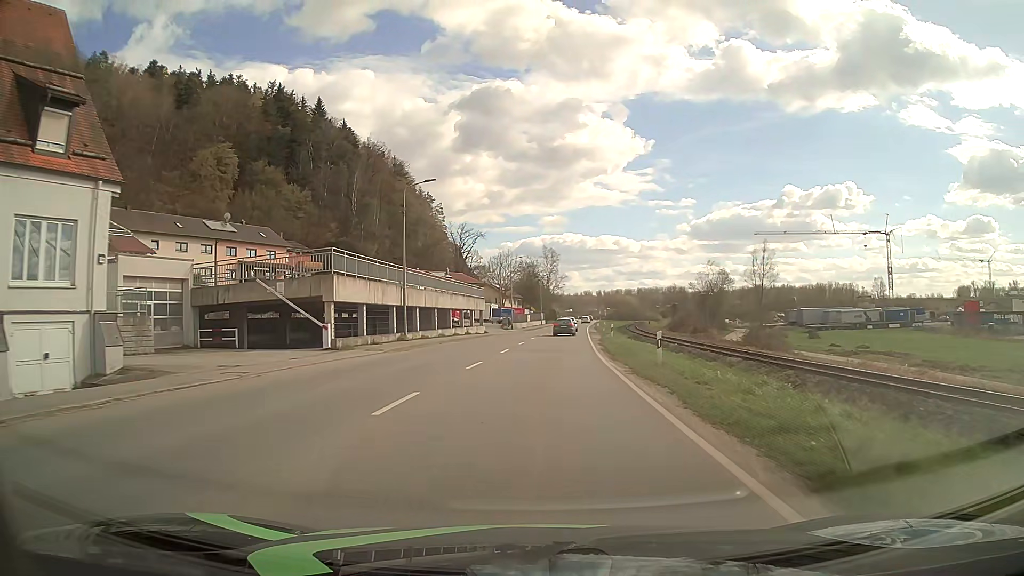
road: secondary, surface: asphalt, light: Day
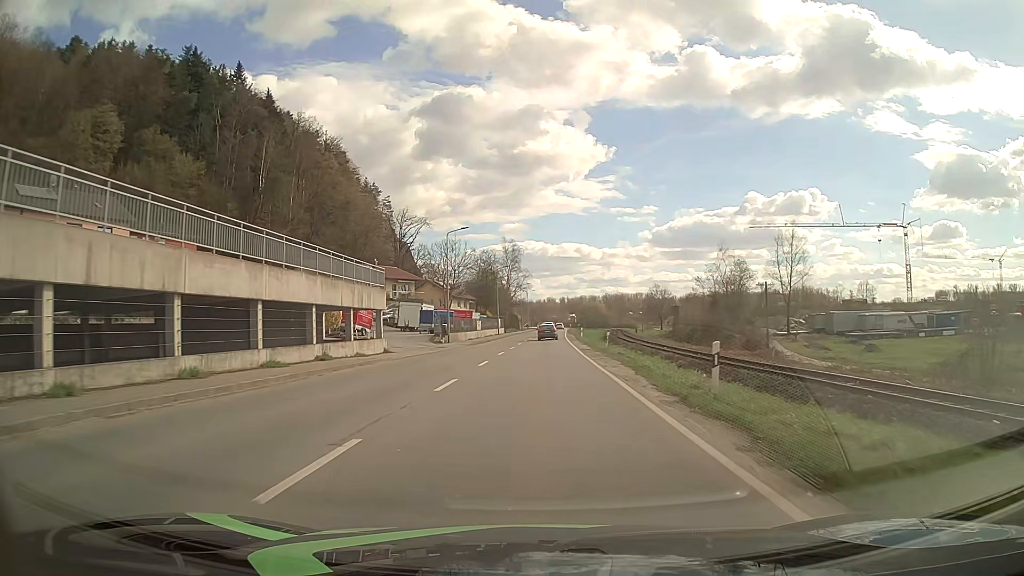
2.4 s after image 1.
(+1.1, +31.5) m; +4°
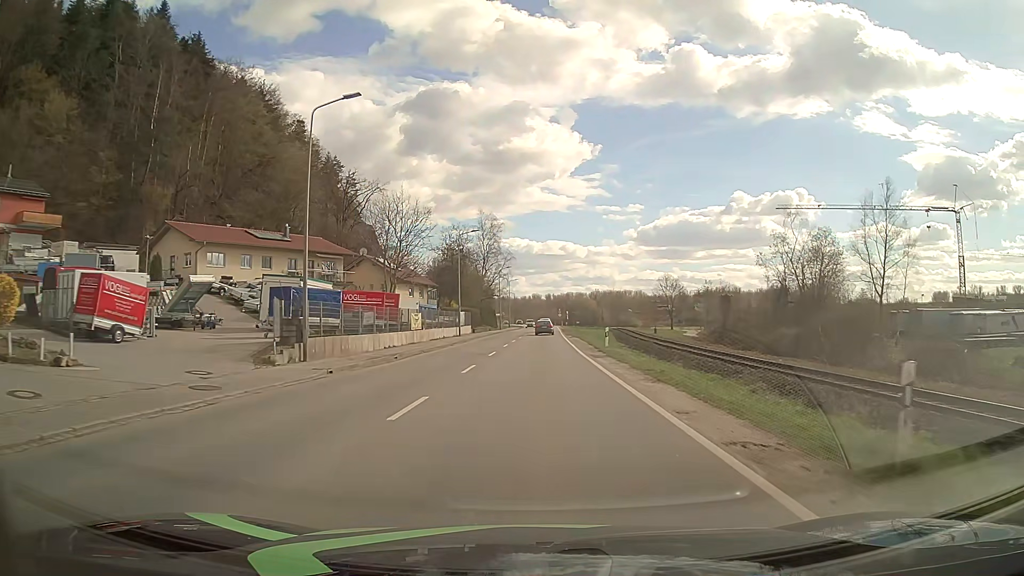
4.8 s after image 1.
(+0.3, +31.6) m; +1°
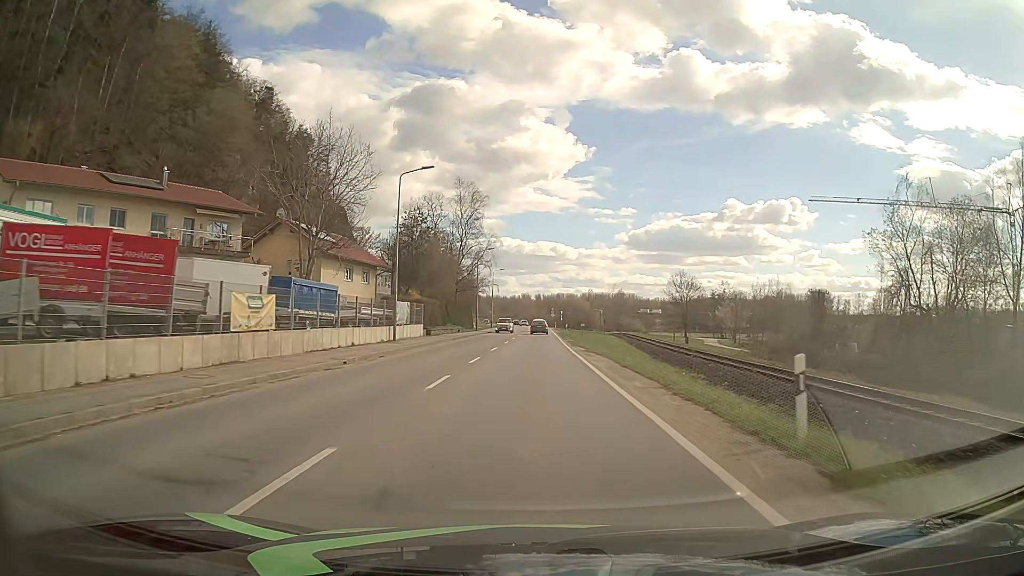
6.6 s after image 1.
(+0.1, +23.7) m; +1°
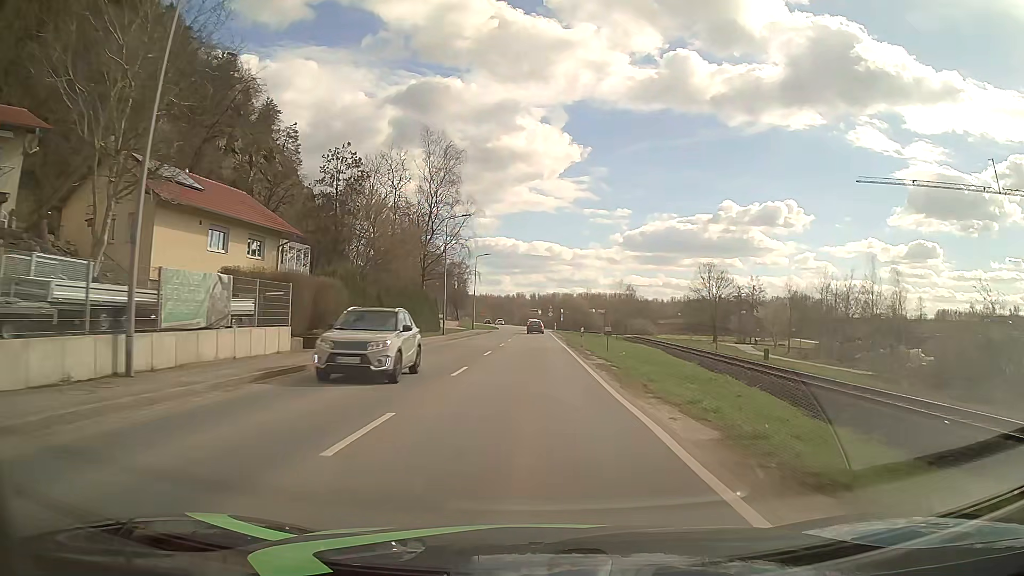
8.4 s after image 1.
(+0.1, +23.6) m; +1°
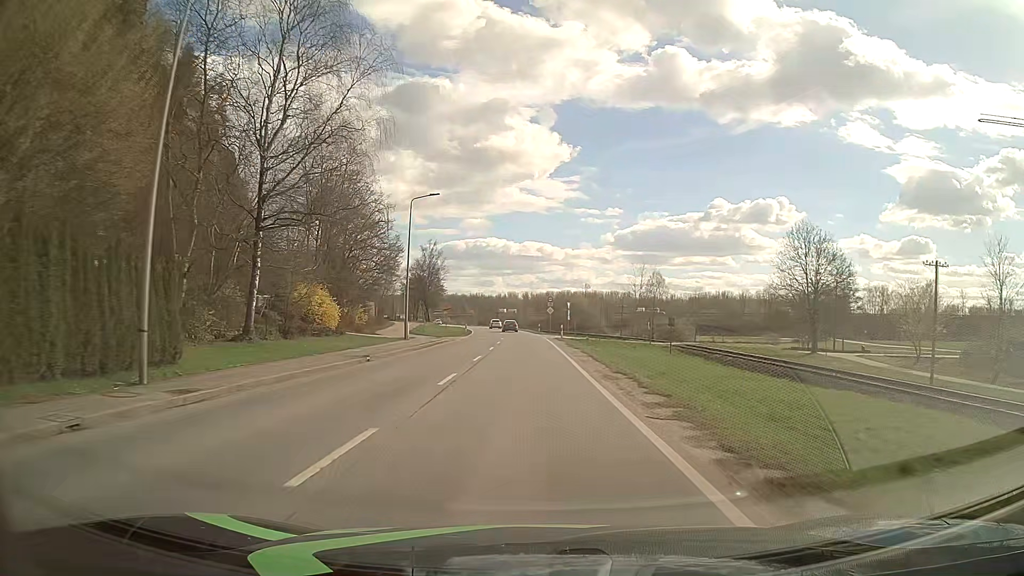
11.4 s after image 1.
(+0.2, +39.6) m; +1°
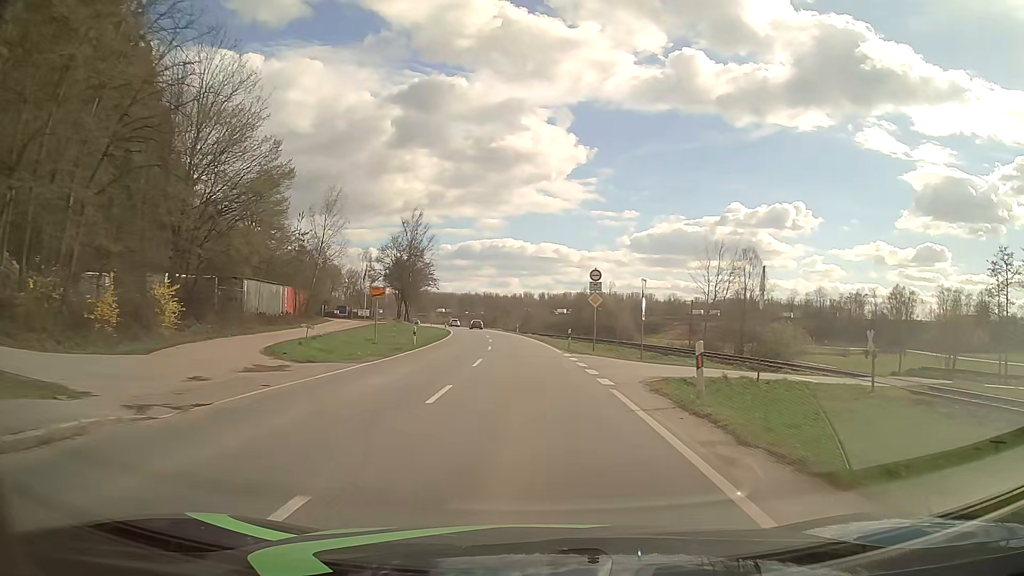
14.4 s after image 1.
(-0.5, +39.5) m; -1°
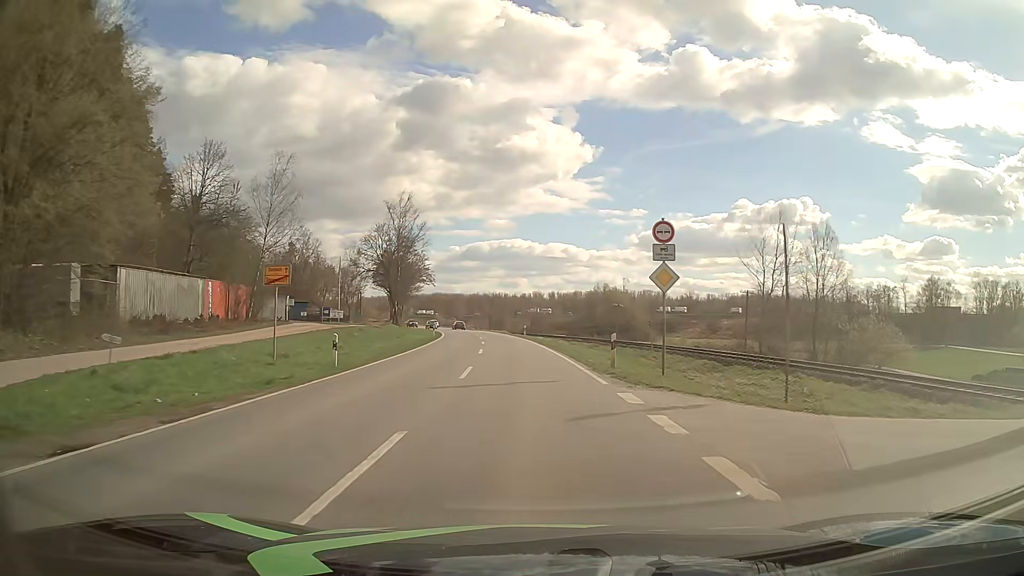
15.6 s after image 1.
(-0.1, +15.9) m; -1°
